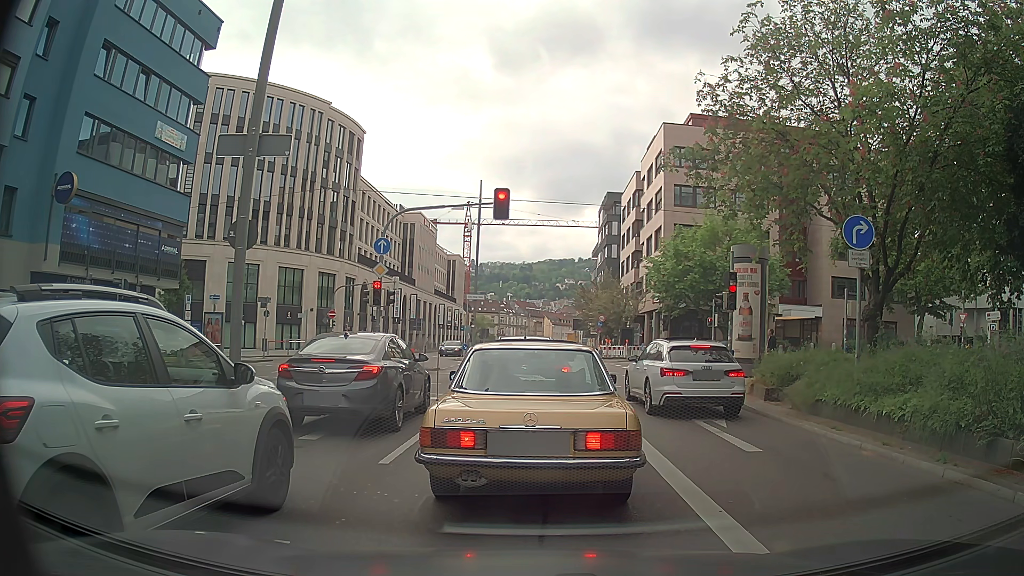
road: primary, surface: asphalt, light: Day
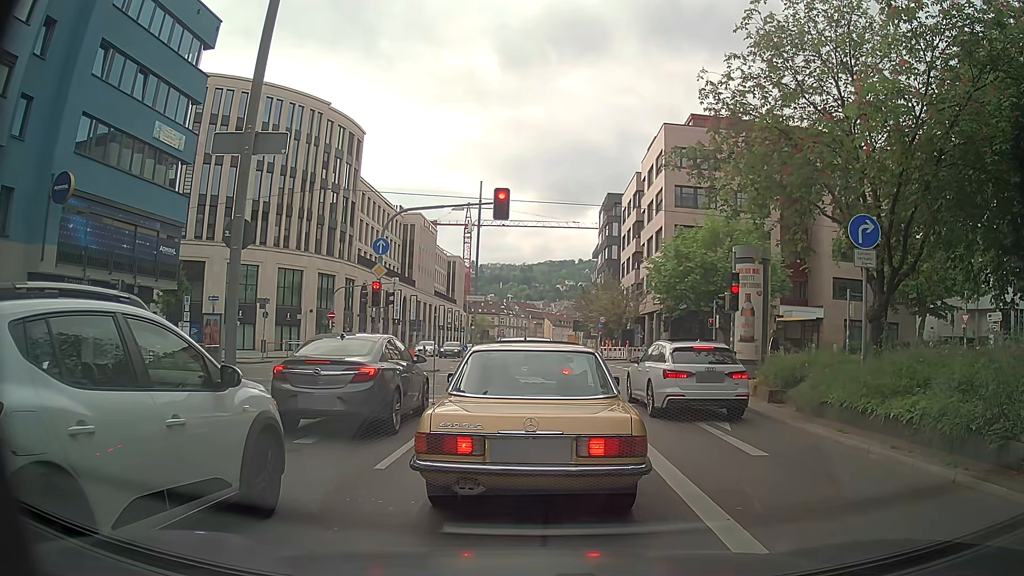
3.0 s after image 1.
(0.0, +0.2) m; 0°
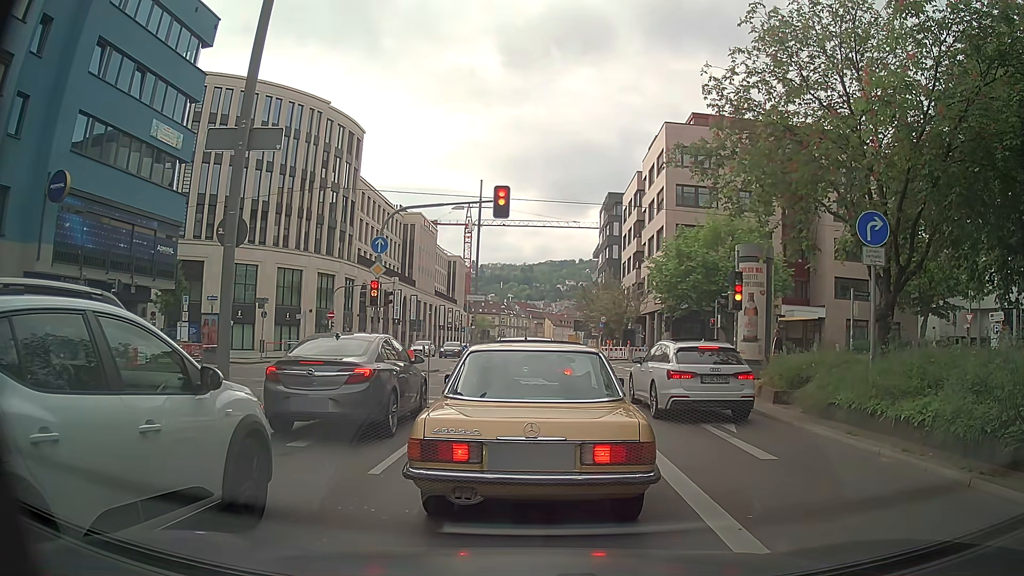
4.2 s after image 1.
(0.0, +0.3) m; 0°
